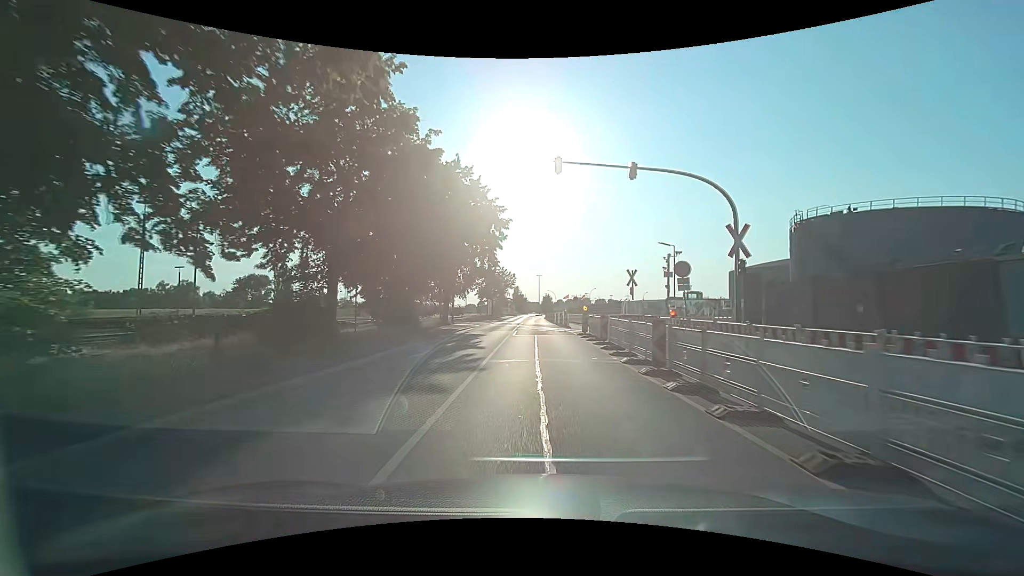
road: secondary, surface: asphalt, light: Day
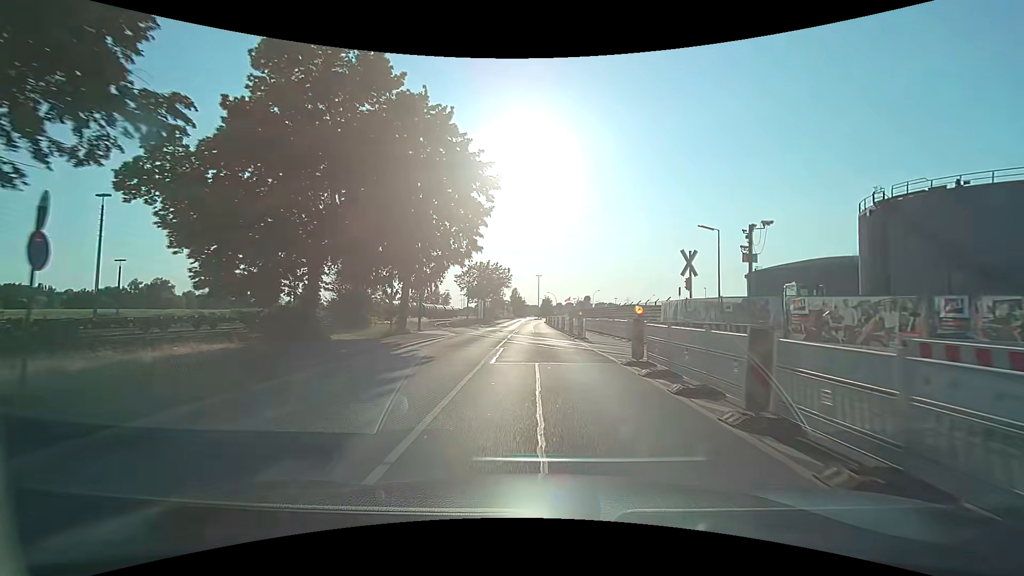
(0.0, +13.3) m; 0°
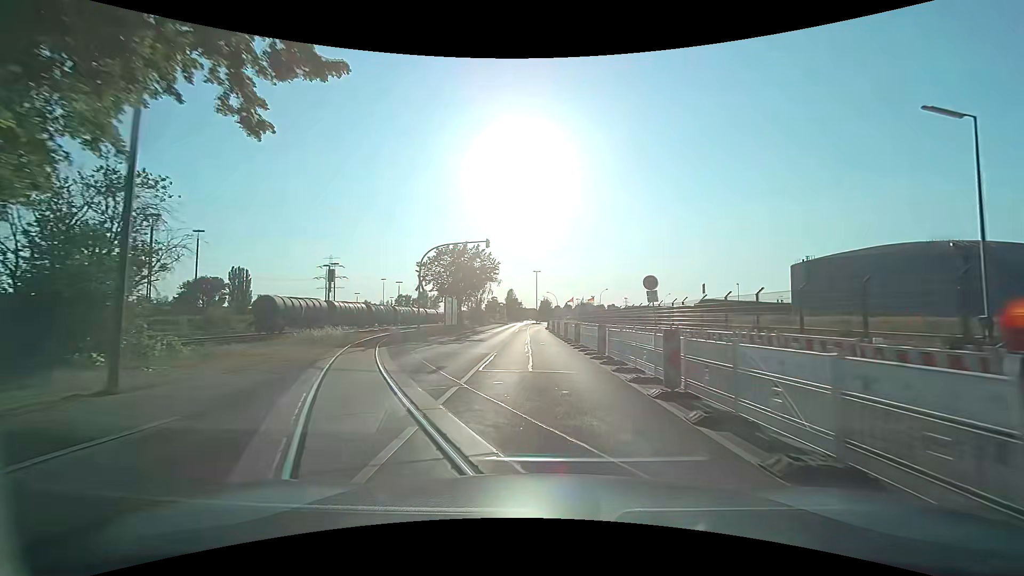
(+0.3, +25.0) m; +1°
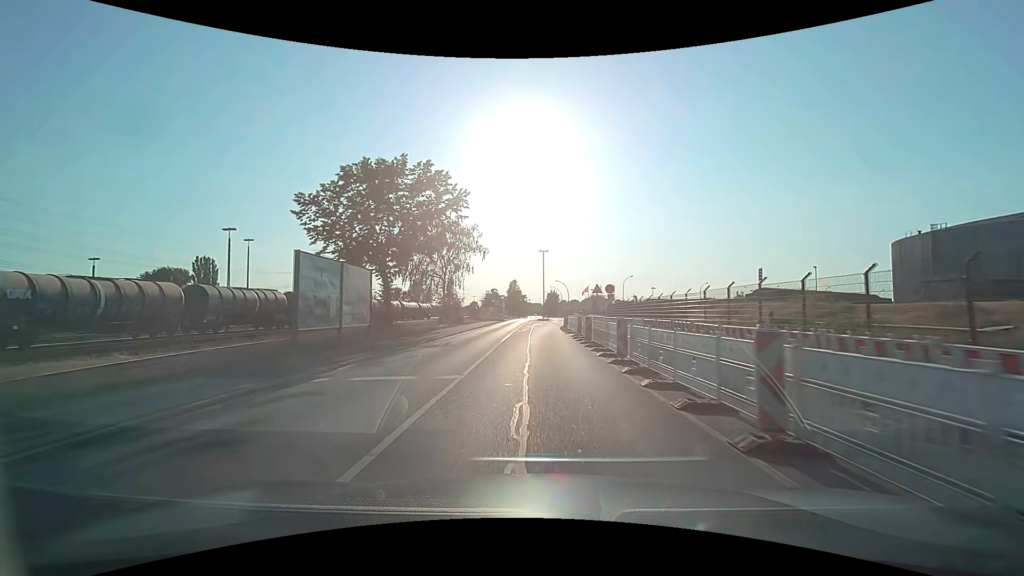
(0.0, +29.9) m; 0°
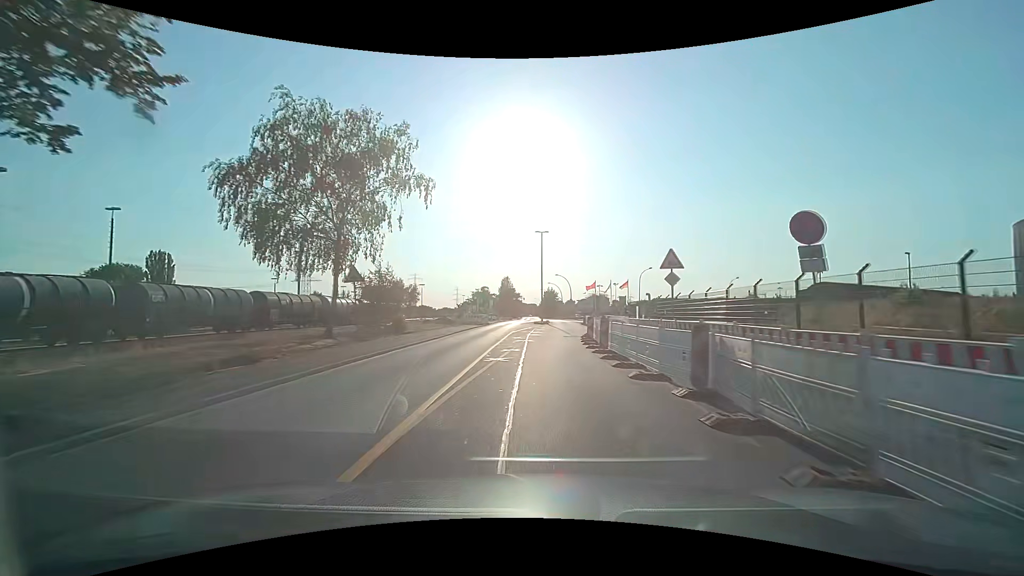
(-0.1, +22.9) m; 0°
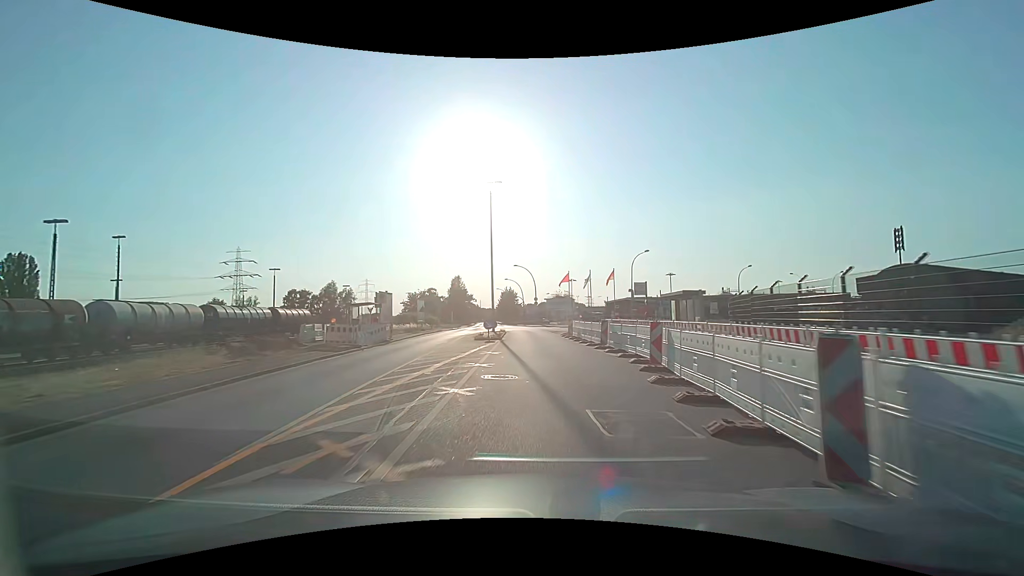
(+1.2, +28.8) m; +5°
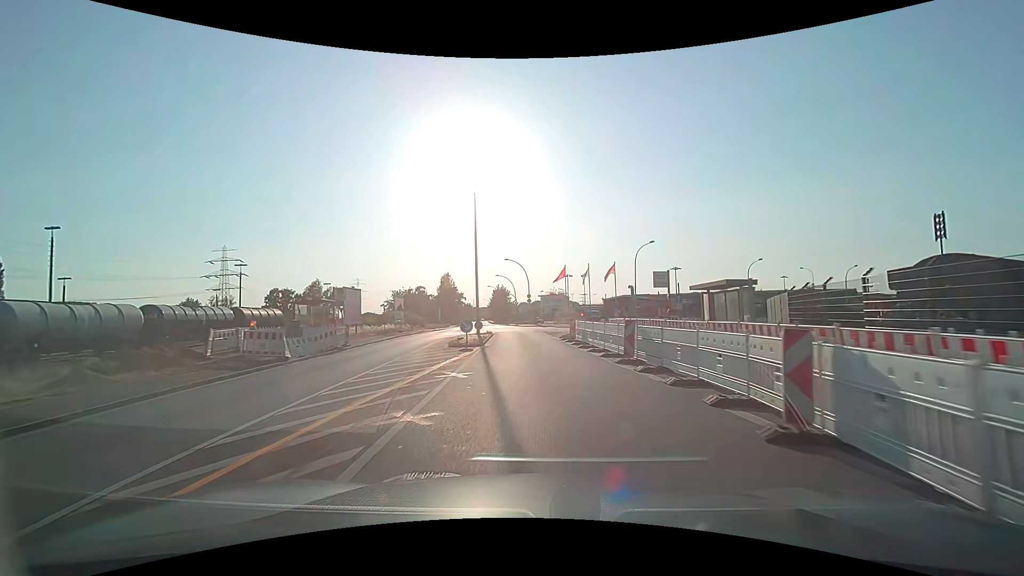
(+0.1, +6.9) m; +1°
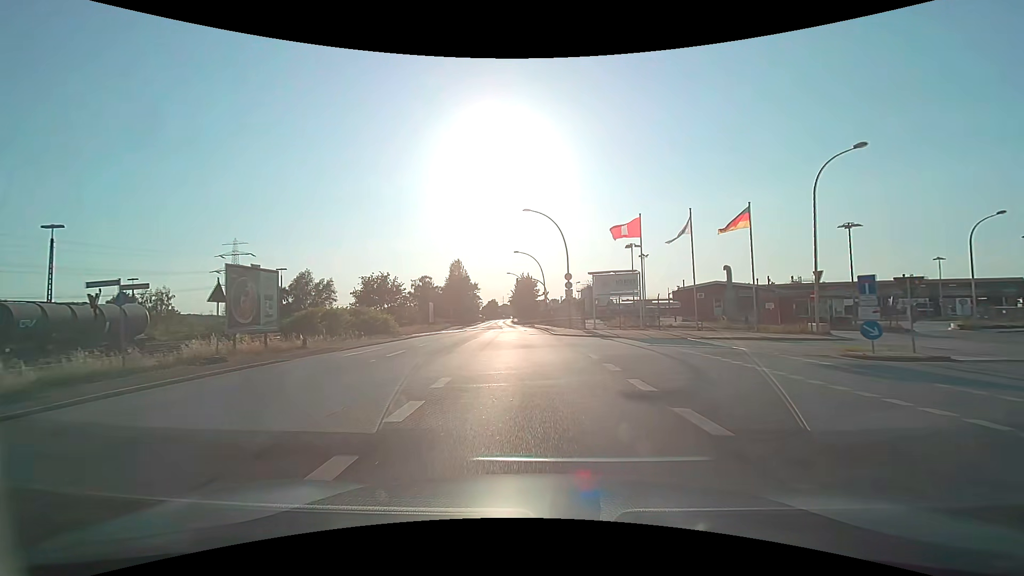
(-1.0, +33.3) m; -4°
(0, +10) (0, +20) (-1, +30) (-1, +40) (-2, +50) (-2, +60) (-3, +70) (-4, +80) (-5, +90) (-6, +100) m
